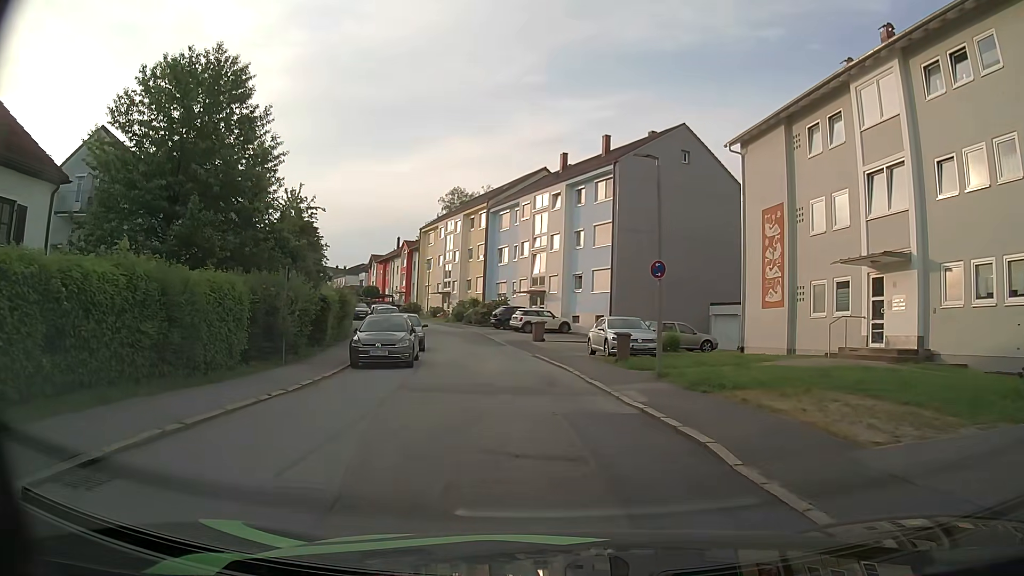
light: Day
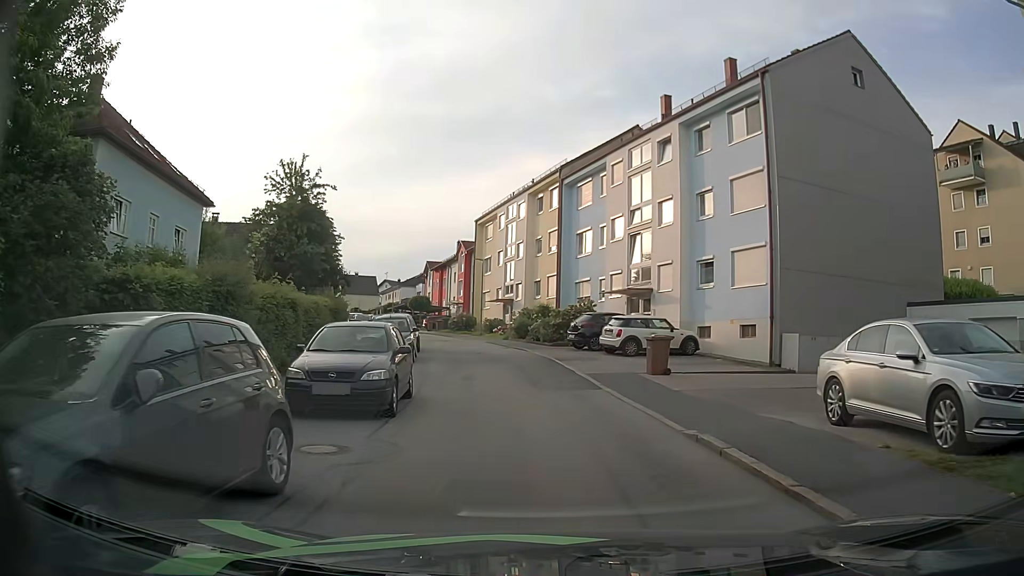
(-0.8, +16.4) m; -5°
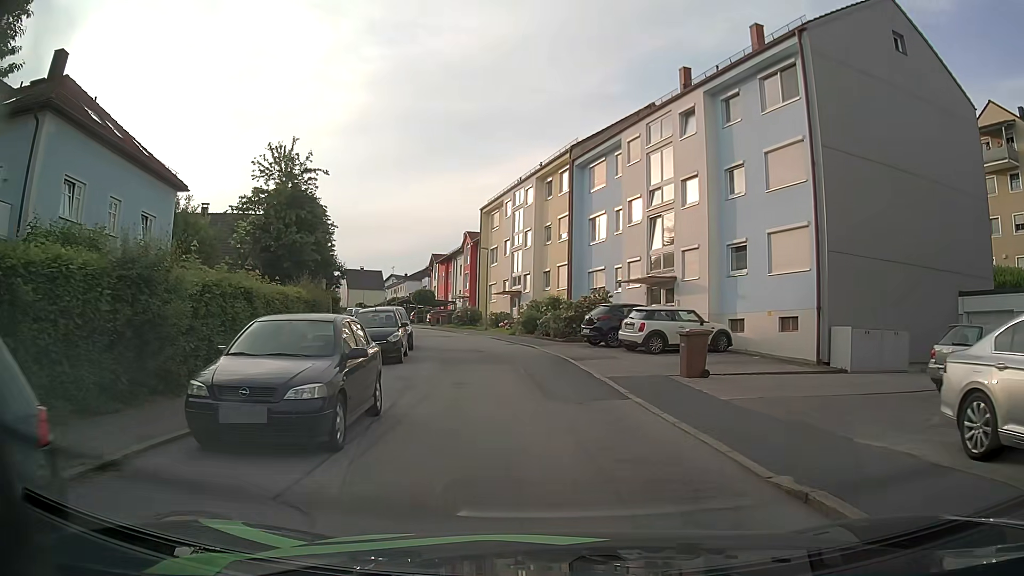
(0.0, +3.3) m; 0°
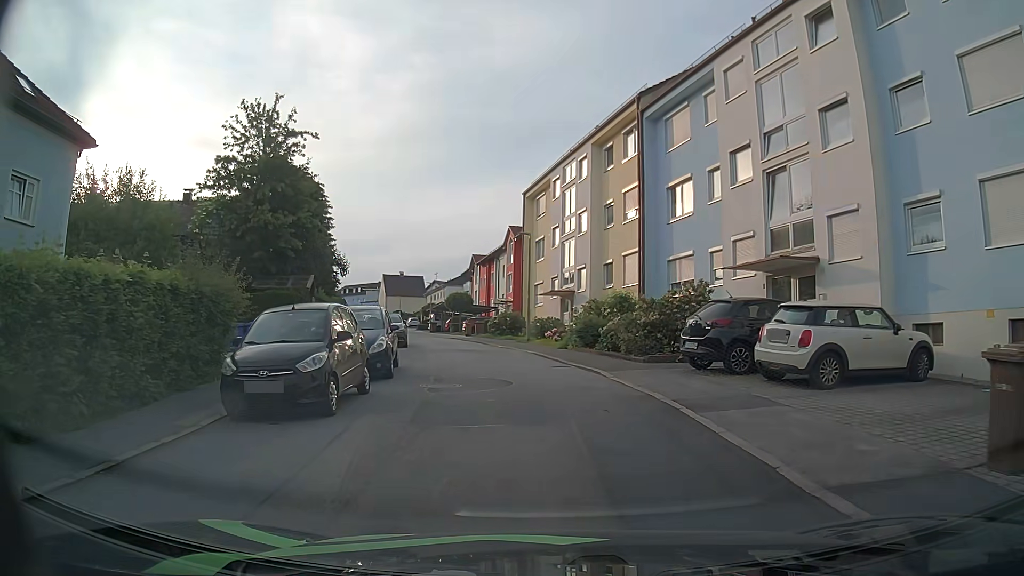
(-0.5, +9.9) m; -5°
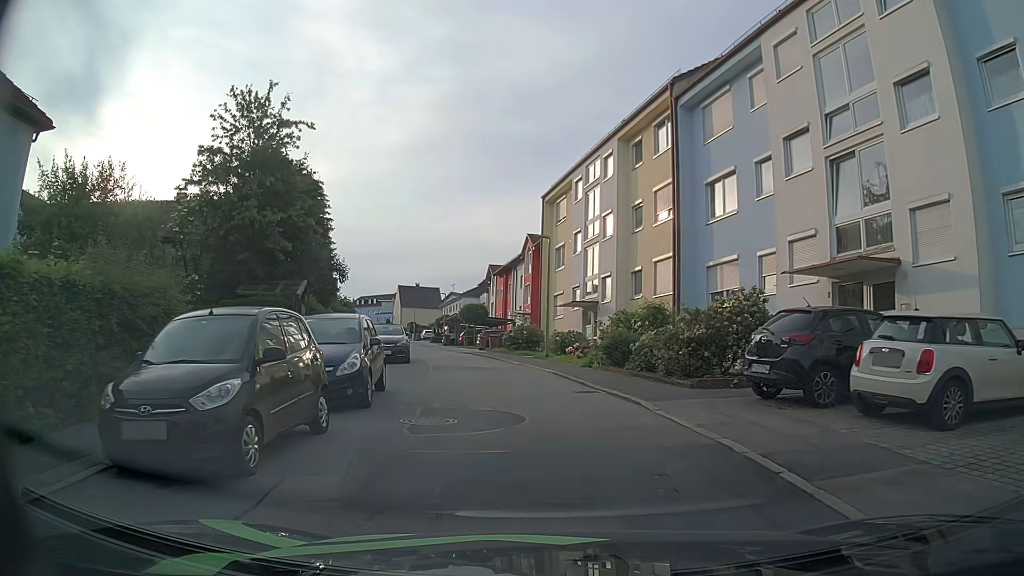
(-0.1, +3.3) m; -2°
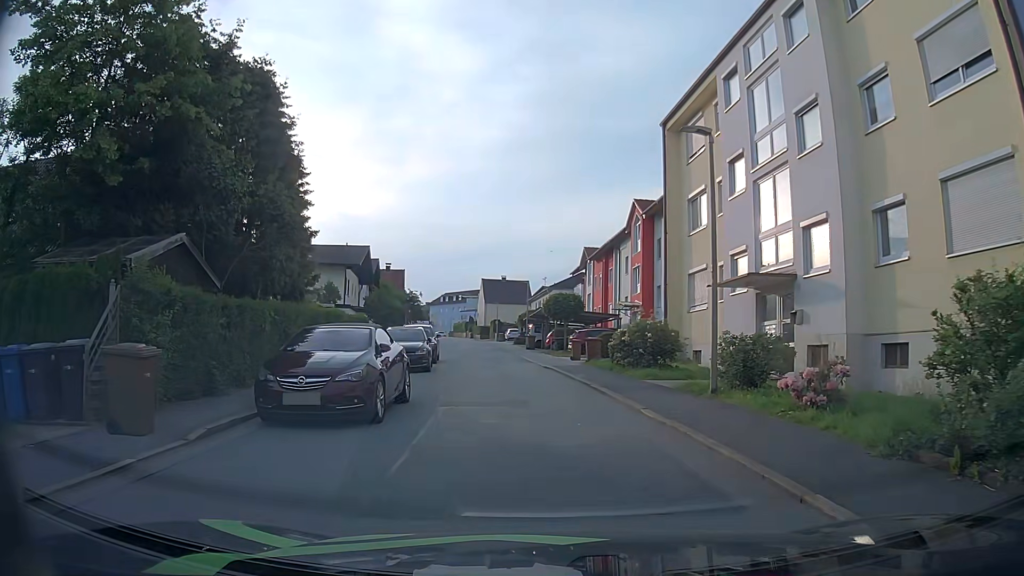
(-0.9, +15.1) m; -8°
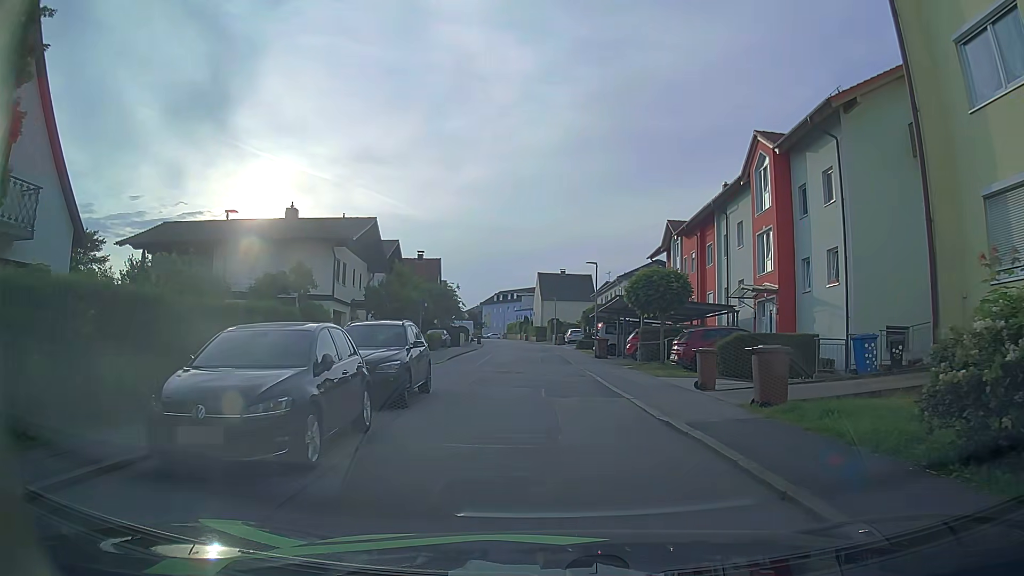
(-0.6, +15.4) m; -4°
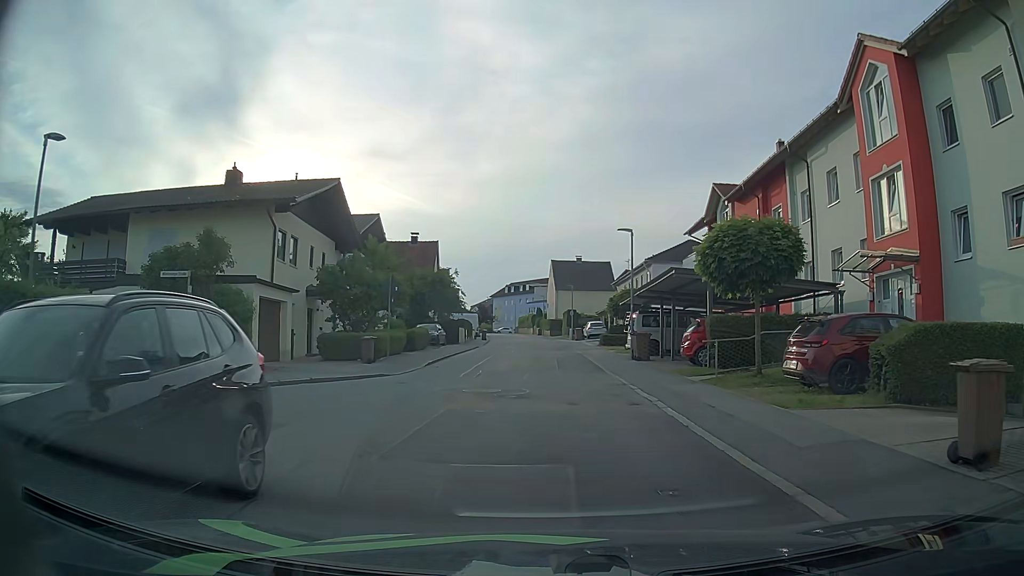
(-0.2, +9.9) m; -2°
